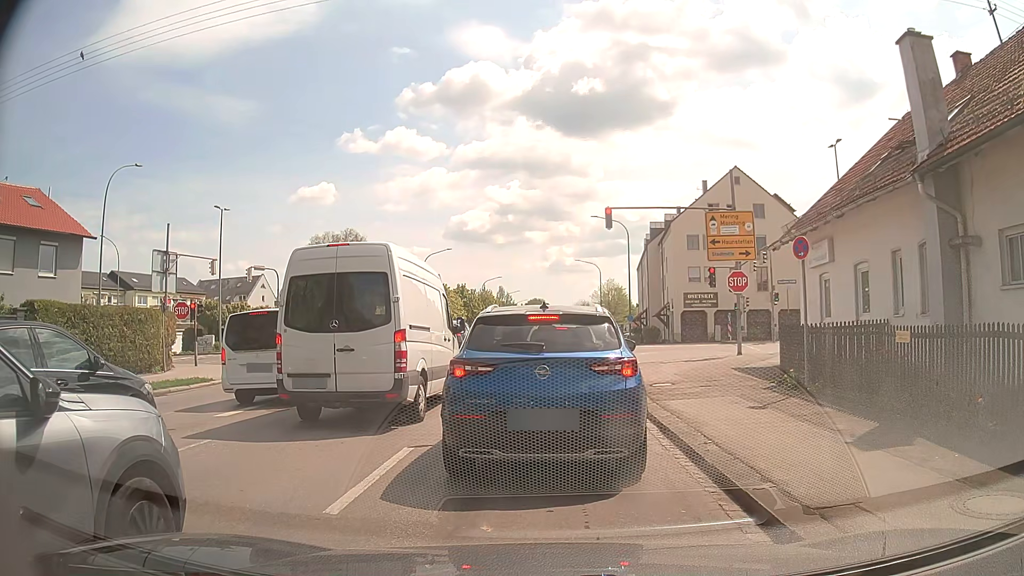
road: tertiary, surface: asphalt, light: Day
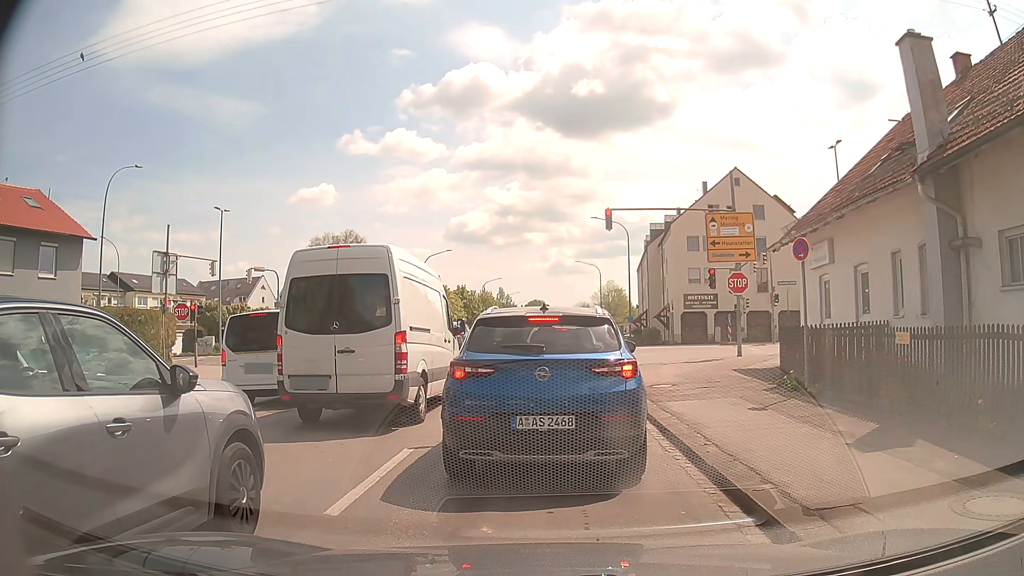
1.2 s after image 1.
(0.0, +0.1) m; 0°
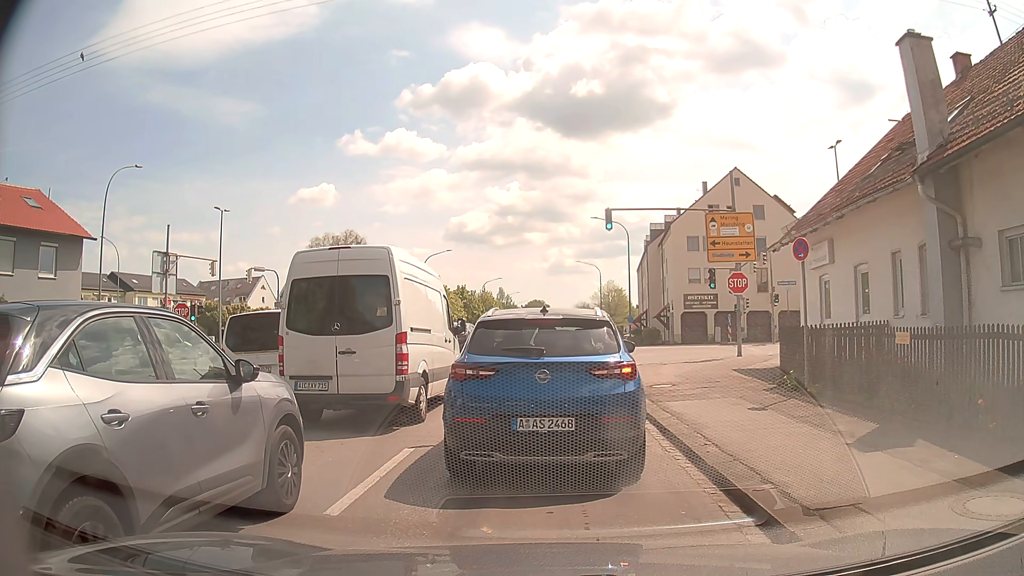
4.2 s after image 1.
(0.0, 0.0) m; 0°
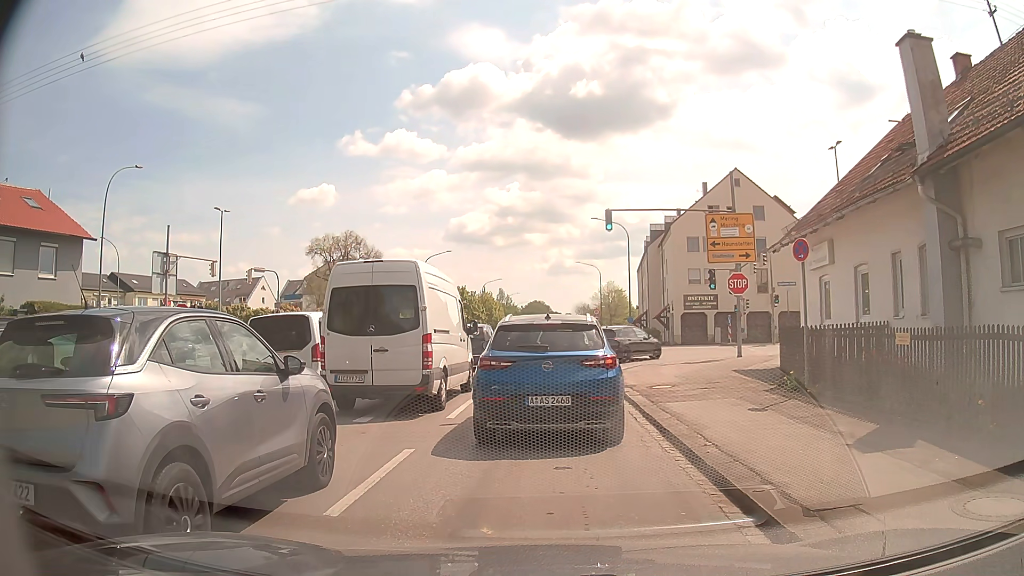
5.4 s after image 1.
(0.0, 0.0) m; 0°
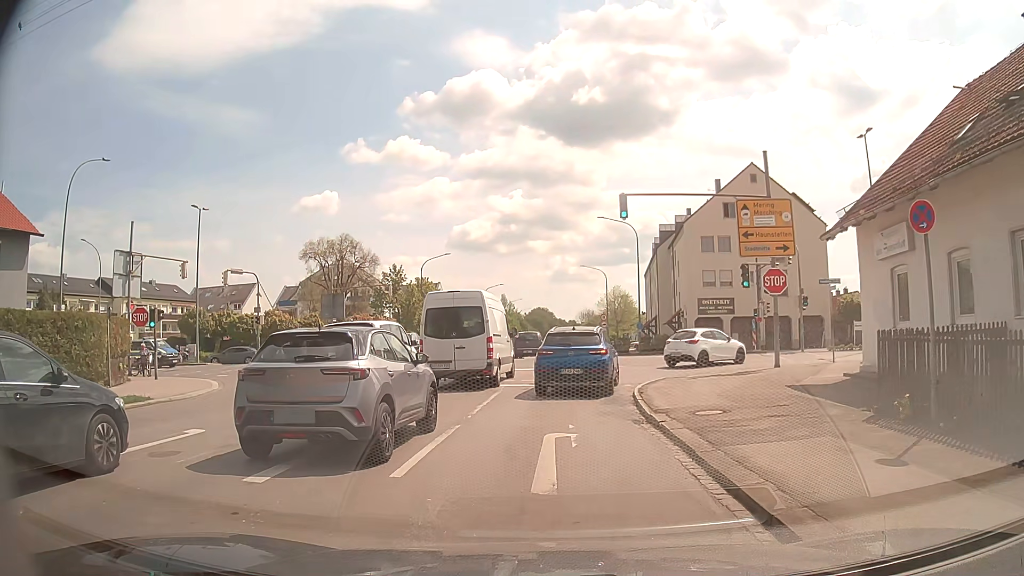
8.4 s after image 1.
(0.0, +4.5) m; 0°
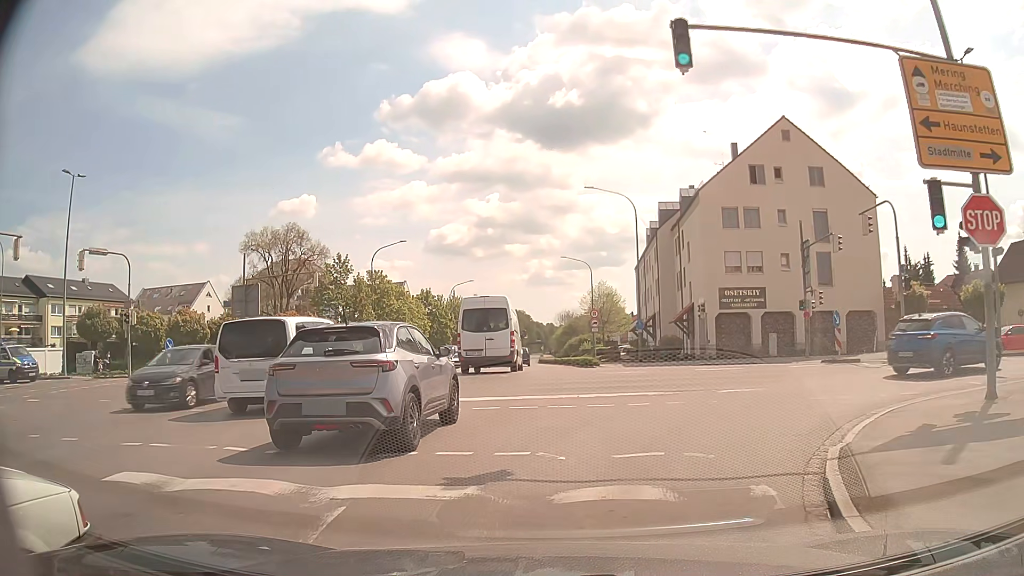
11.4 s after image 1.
(+0.1, +13.4) m; +3°
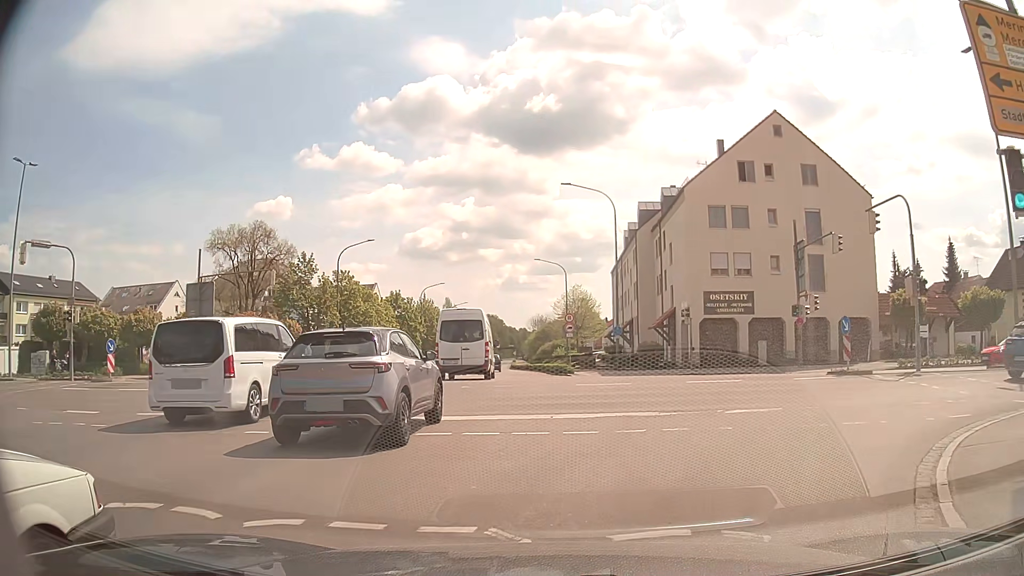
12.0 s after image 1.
(0.0, +2.9) m; +3°
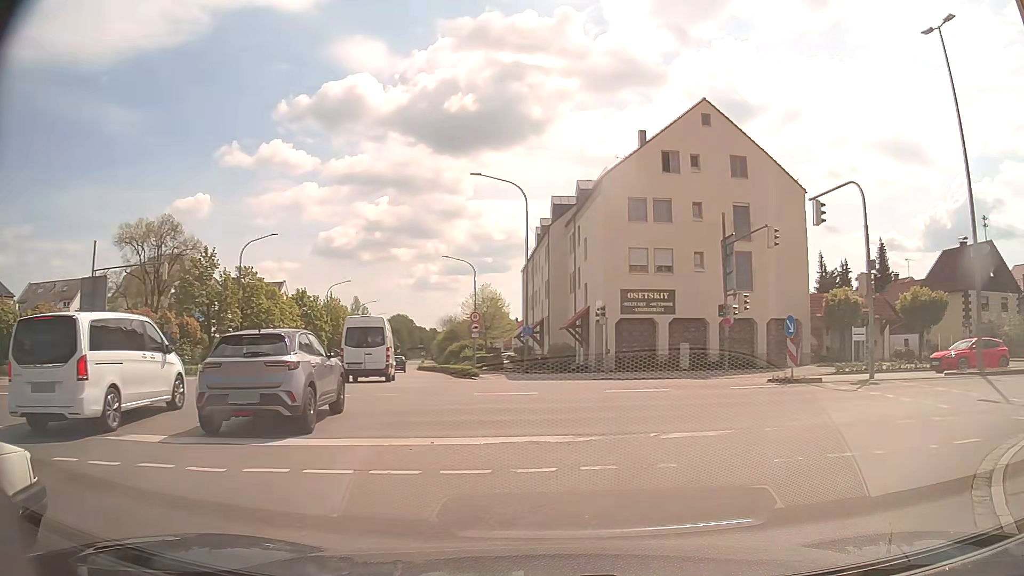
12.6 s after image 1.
(0.0, +2.8) m; +6°
